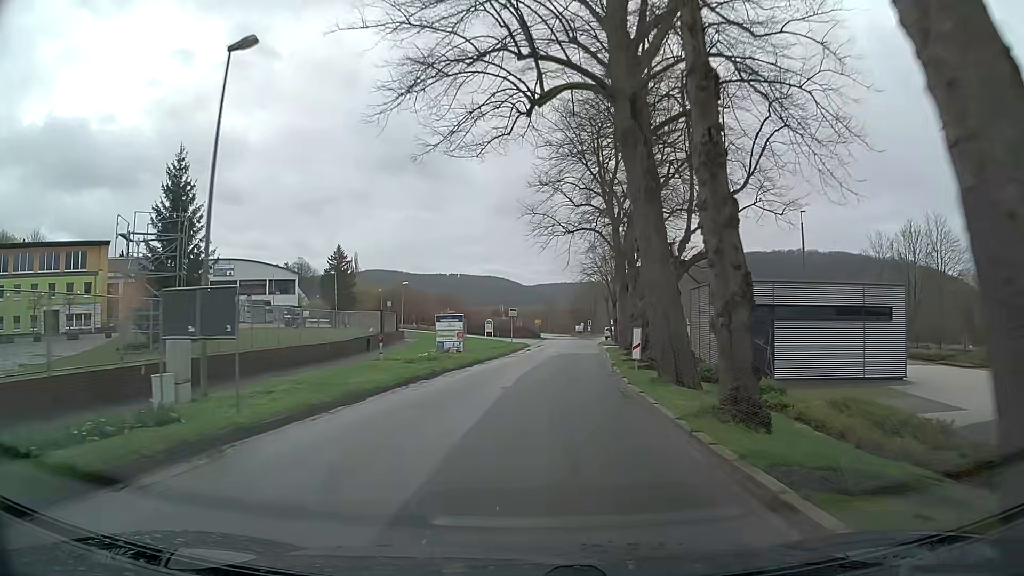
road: tertiary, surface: asphalt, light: Day
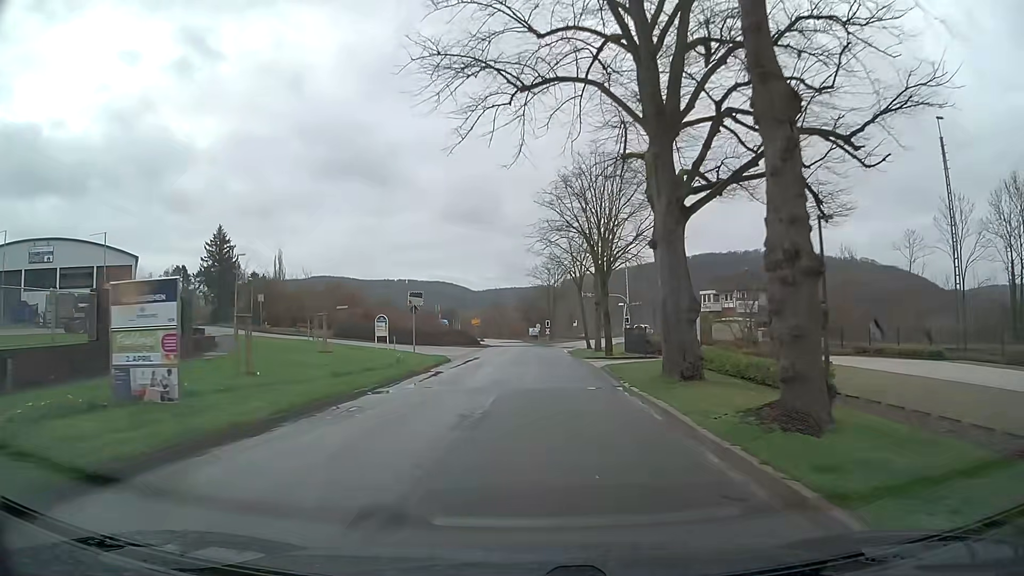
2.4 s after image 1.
(+1.5, +30.3) m; +4°
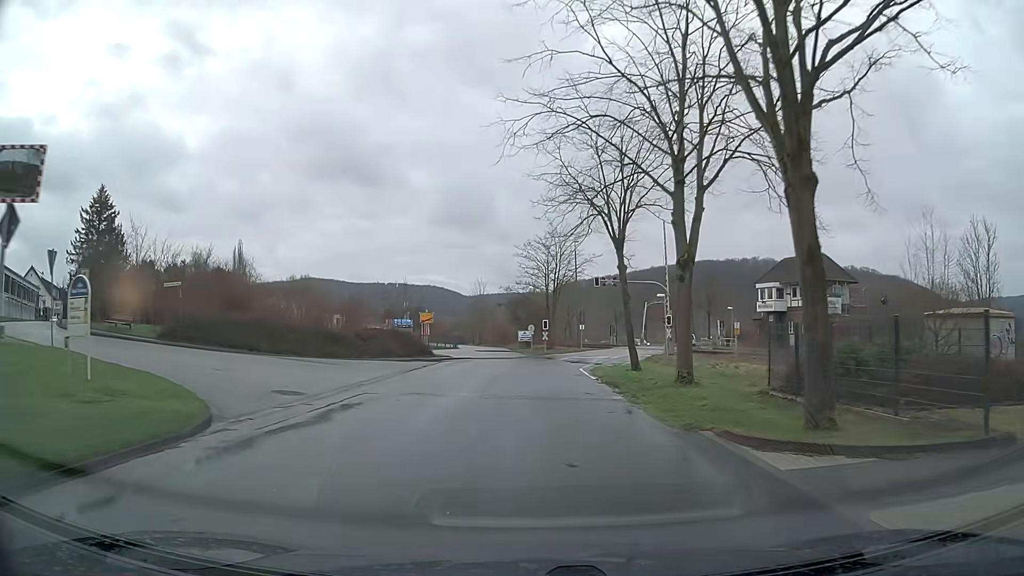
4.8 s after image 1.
(+0.3, +27.7) m; +1°
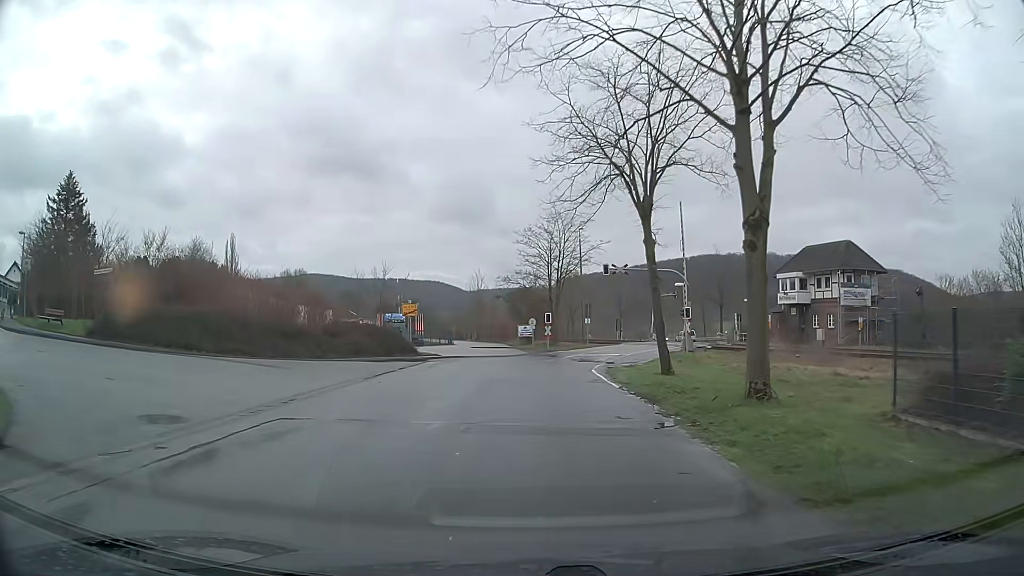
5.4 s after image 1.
(0.0, +5.9) m; 0°
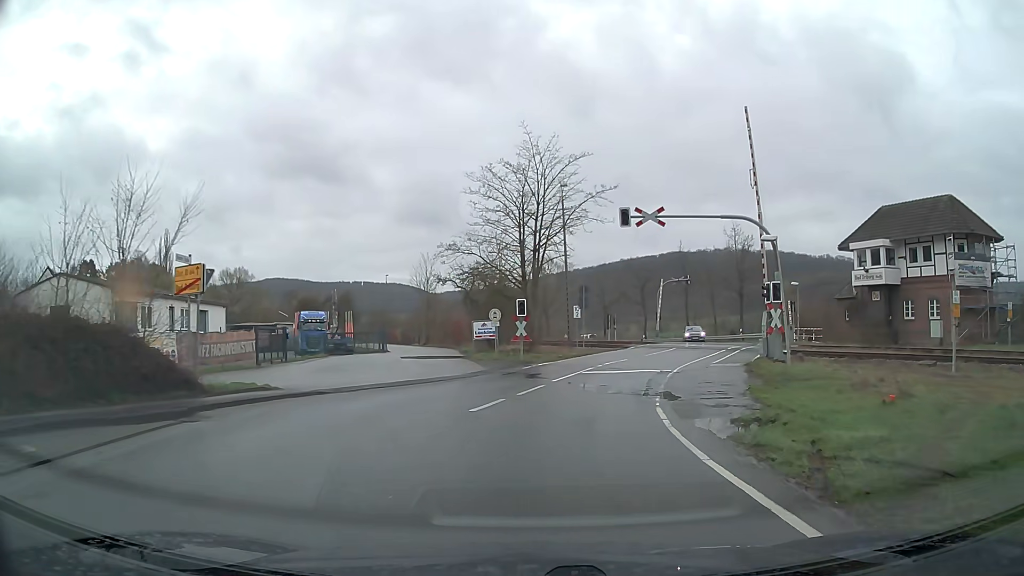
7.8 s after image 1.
(+0.3, +21.3) m; +3°
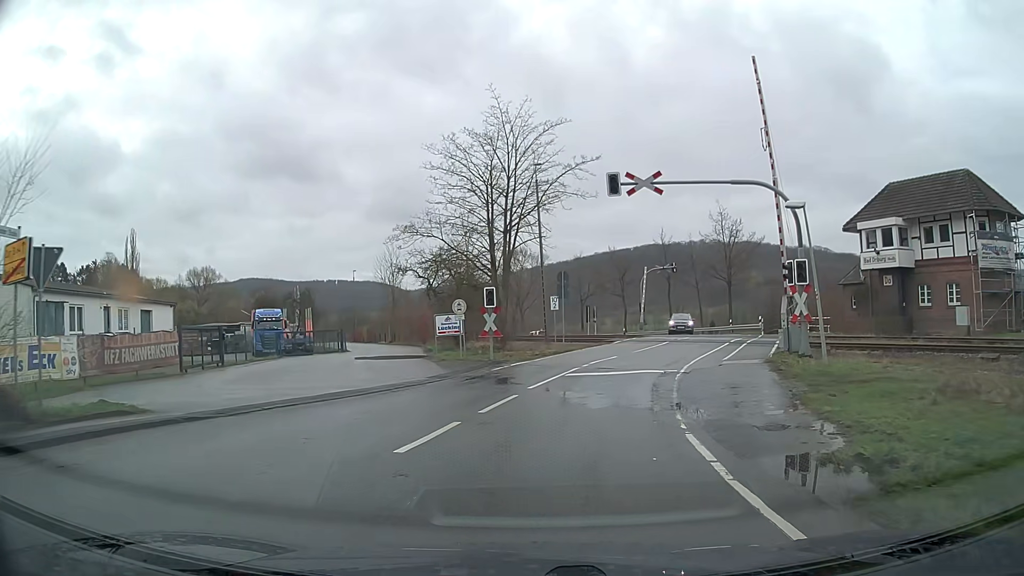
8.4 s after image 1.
(+0.1, +4.9) m; +2°
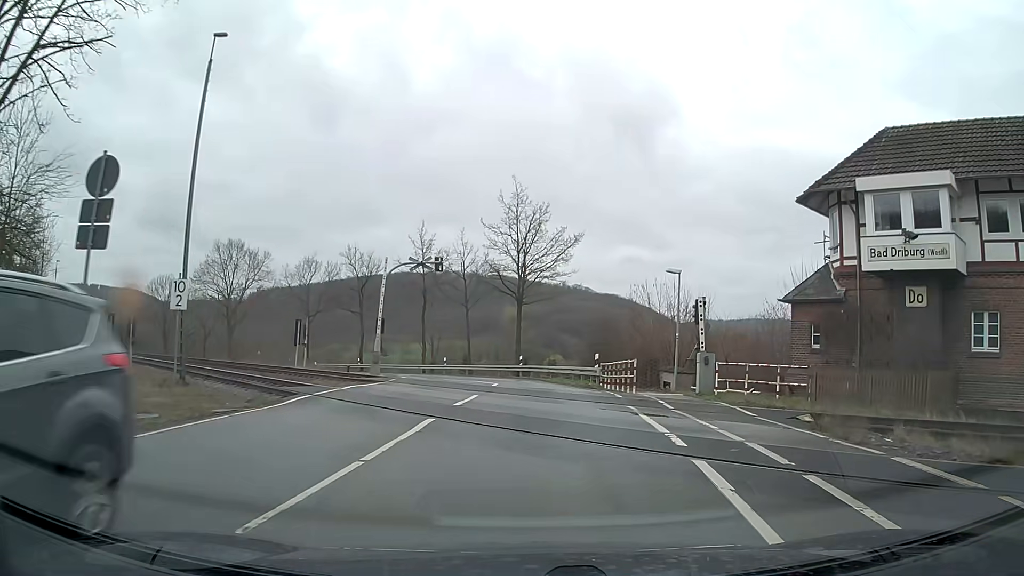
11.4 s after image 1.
(+3.6, +23.3) m; +21°
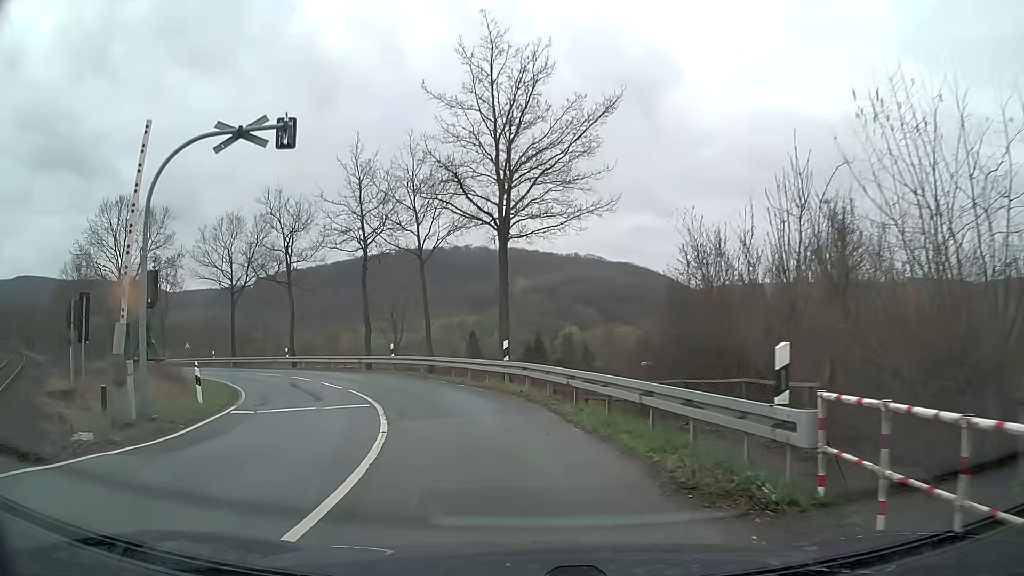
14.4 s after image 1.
(+0.6, +21.7) m; +1°
(-1, +10) (-4, +20) (-8, +28) (-14, +36) (-22, +43) (-29, +50) (-37, +56) (-45, +62) (-52, +69) (-60, +75) m
